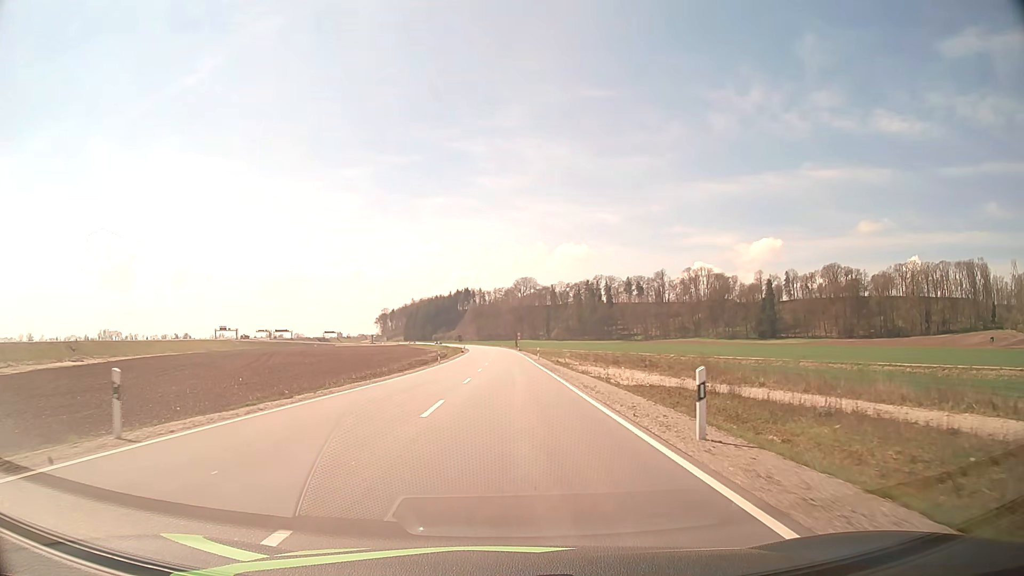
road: tertiary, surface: asphalt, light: Day
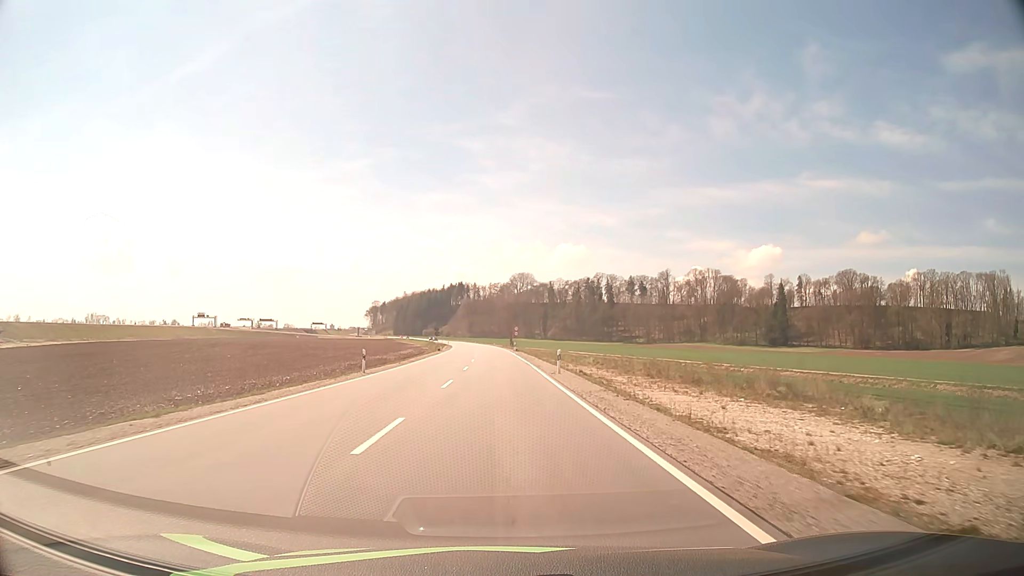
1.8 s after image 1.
(+0.2, +29.3) m; +1°
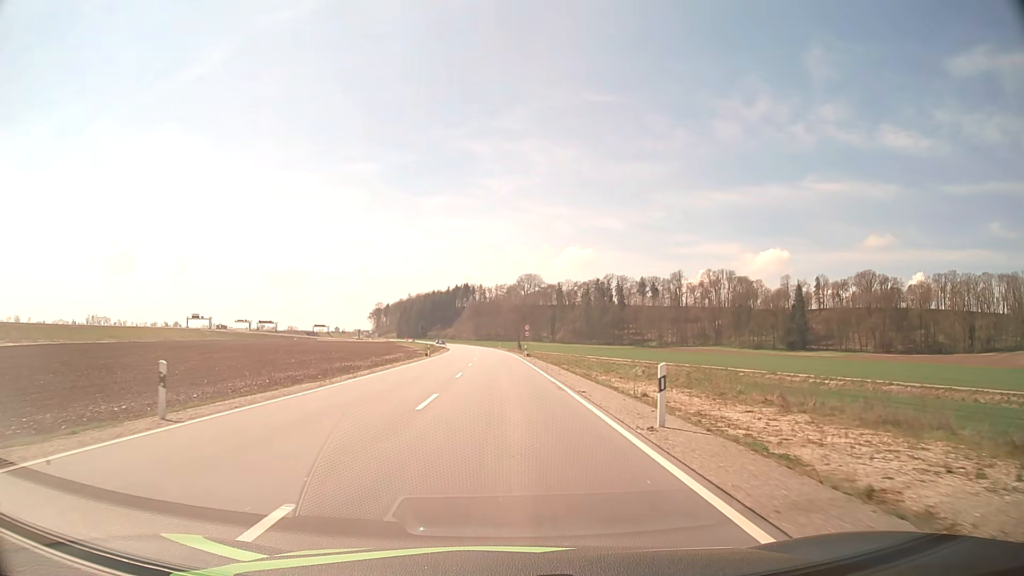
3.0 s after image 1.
(-0.1, +19.0) m; -1°
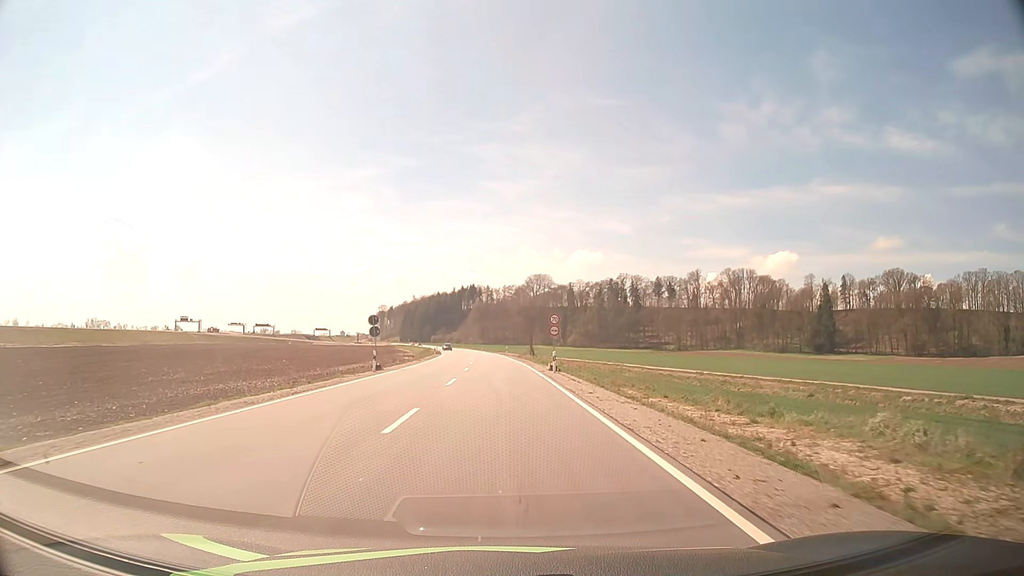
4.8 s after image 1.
(-0.1, +28.2) m; -1°
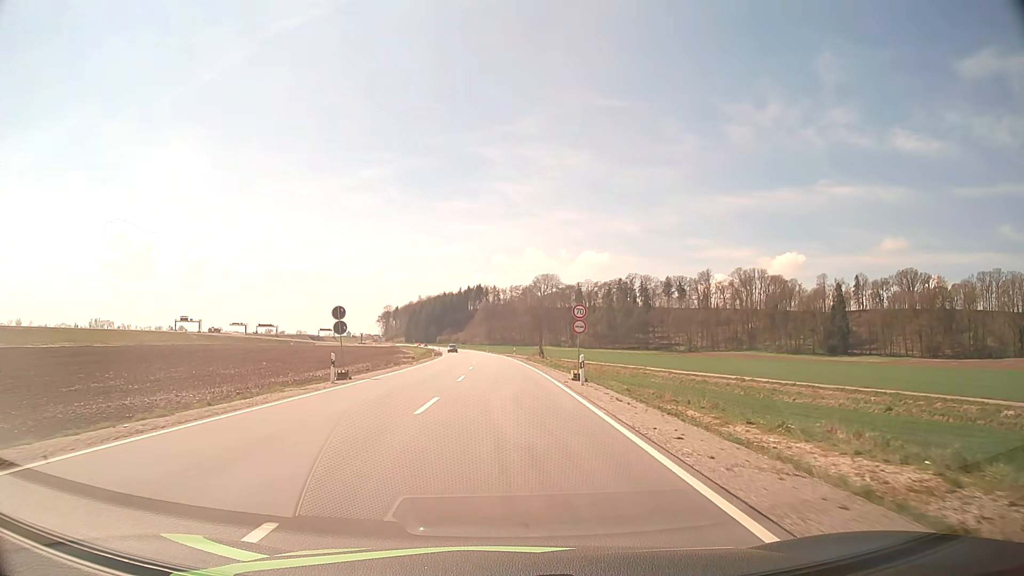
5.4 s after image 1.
(-0.1, +9.3) m; -1°
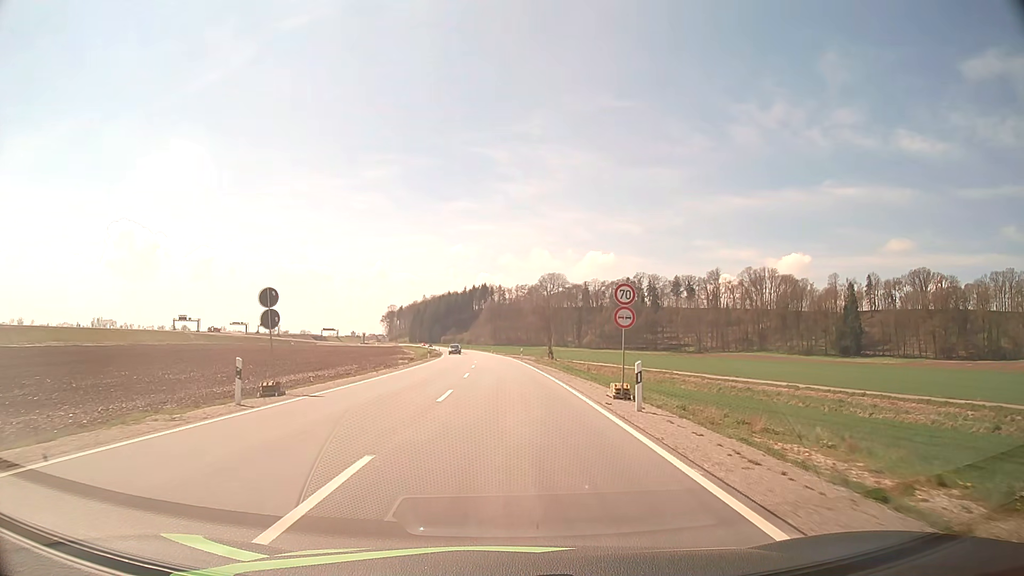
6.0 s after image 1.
(0.0, +9.3) m; 0°
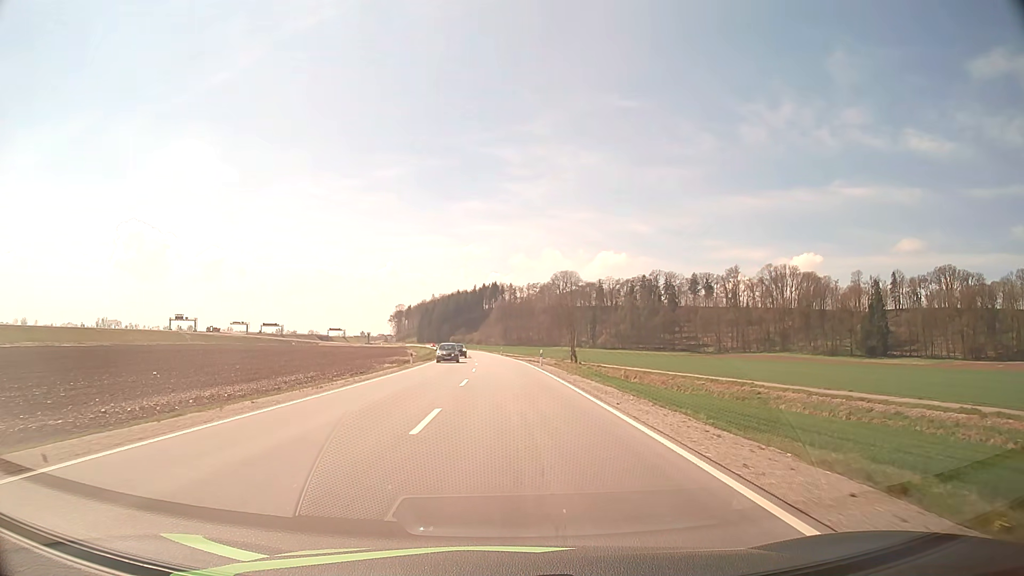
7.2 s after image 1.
(-0.2, +18.4) m; -1°
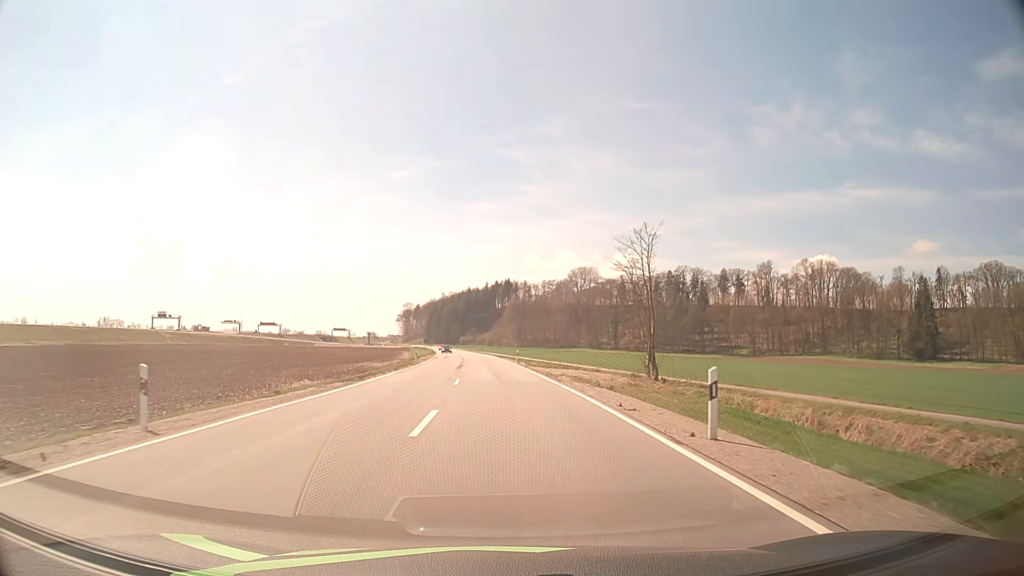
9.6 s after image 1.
(-0.4, +36.3) m; -1°
(0, +10) (0, +20) (0, +30) (-1, +40) (-1, +50) (-2, +60) (-2, +70) (-3, +80) (-4, +90) (-4, +100) m
